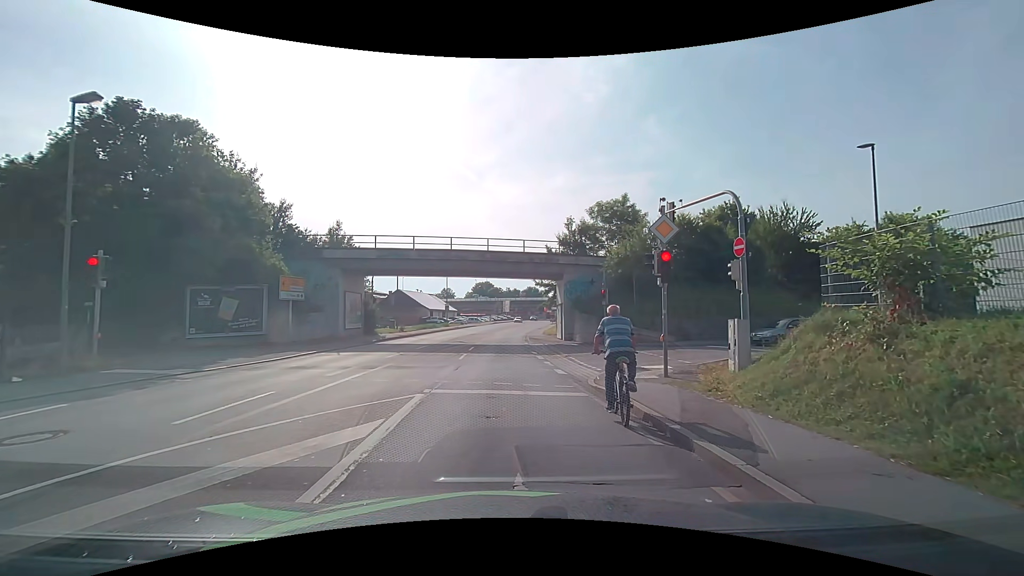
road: primary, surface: asphalt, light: Day
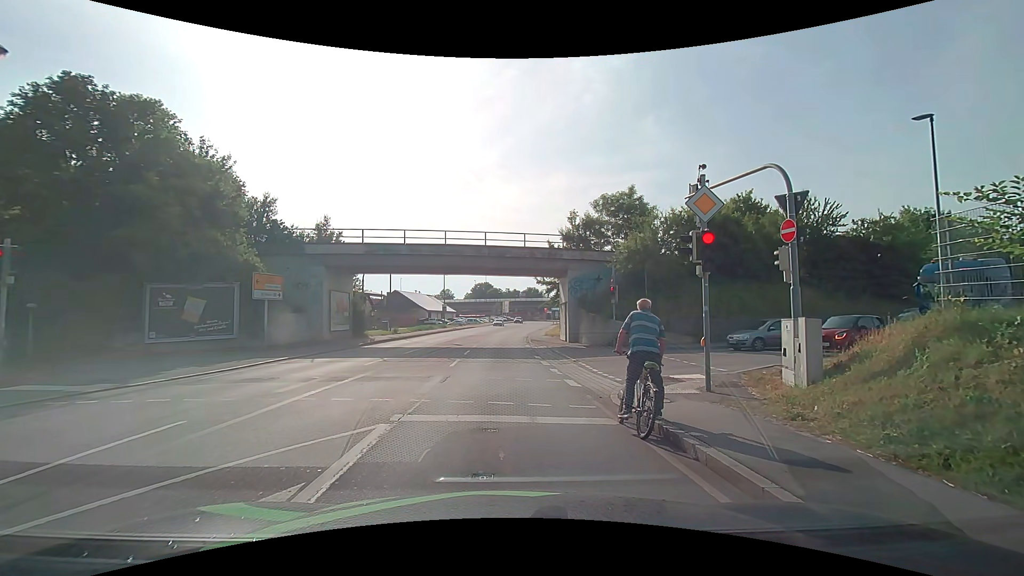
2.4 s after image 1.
(0.0, +2.6) m; 0°
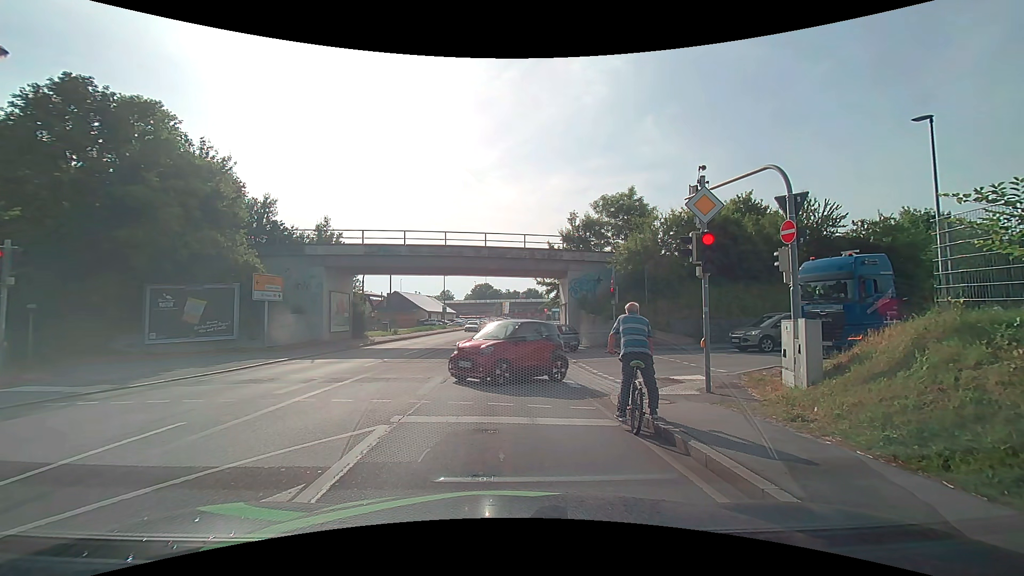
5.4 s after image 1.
(0.0, +0.1) m; 0°
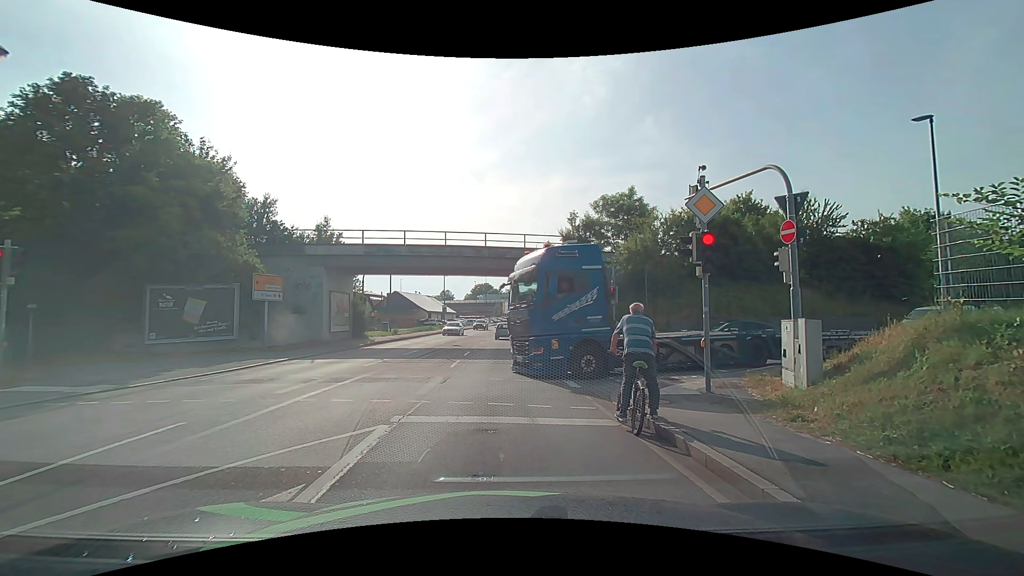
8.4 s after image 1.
(0.0, 0.0) m; 0°
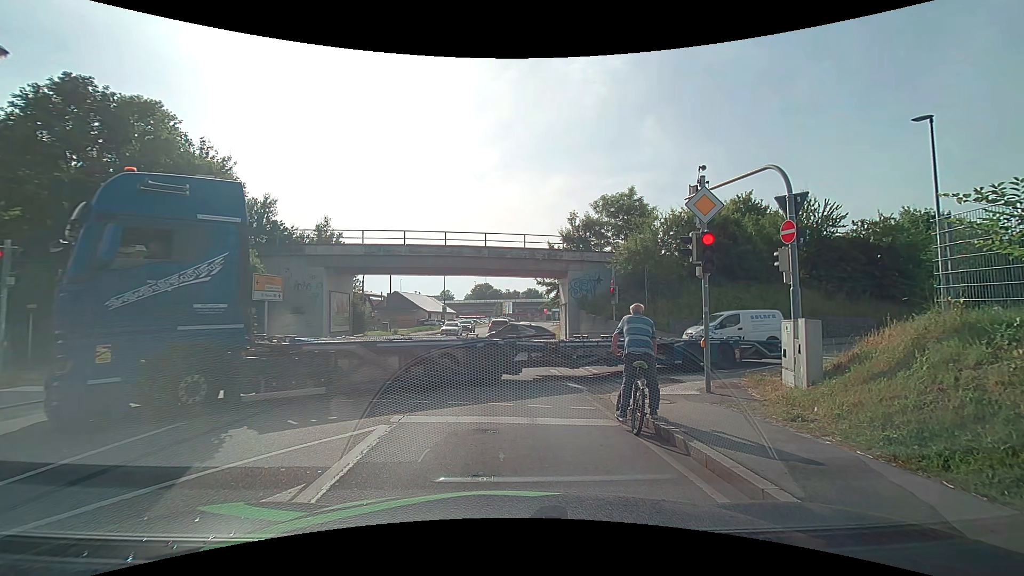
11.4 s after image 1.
(0.0, 0.0) m; 0°
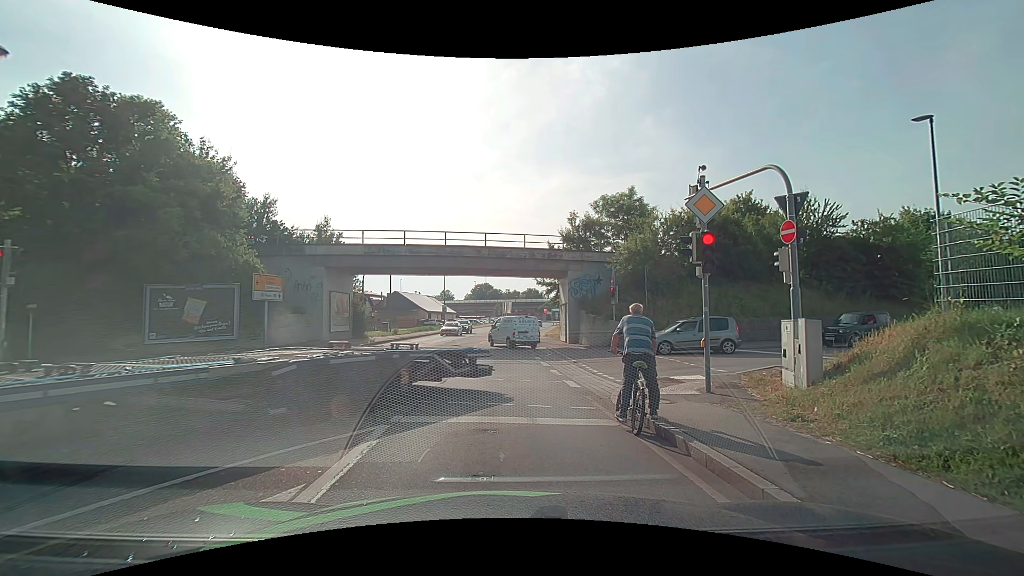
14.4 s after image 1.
(0.0, 0.0) m; 0°
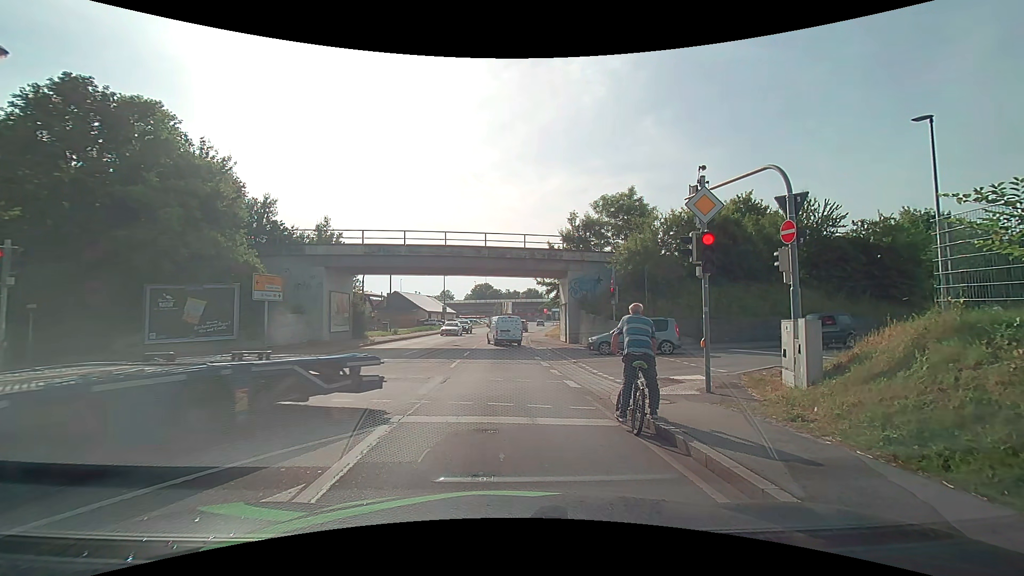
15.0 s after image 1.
(0.0, 0.0) m; 0°
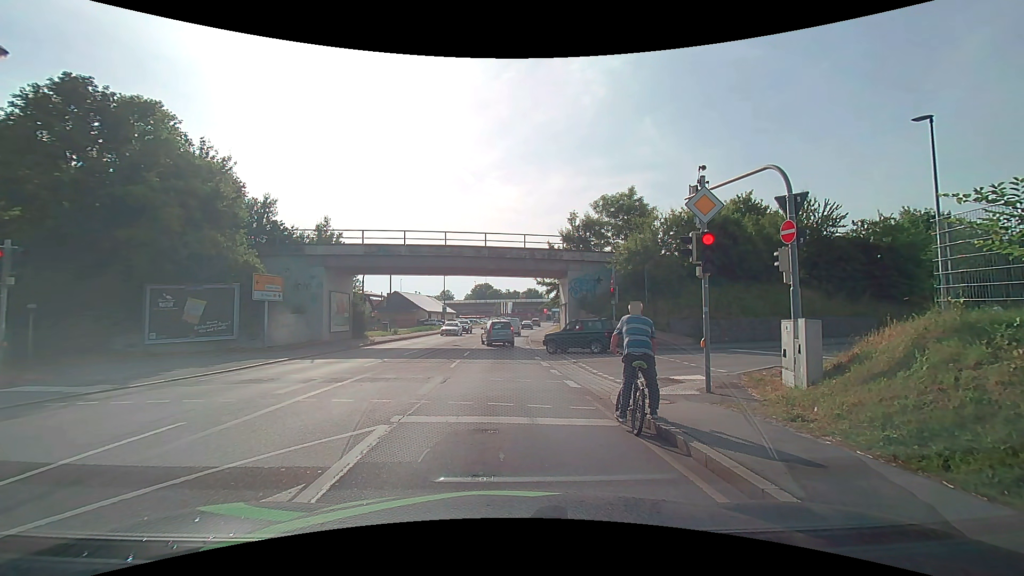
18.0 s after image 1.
(0.0, 0.0) m; 0°
(0, +10) (0, +20) (0, +30) (0, +40) (0, +50) (+1, +60) (+2, +70) (+3, +80) (+4, +90) (+4, +100) m
